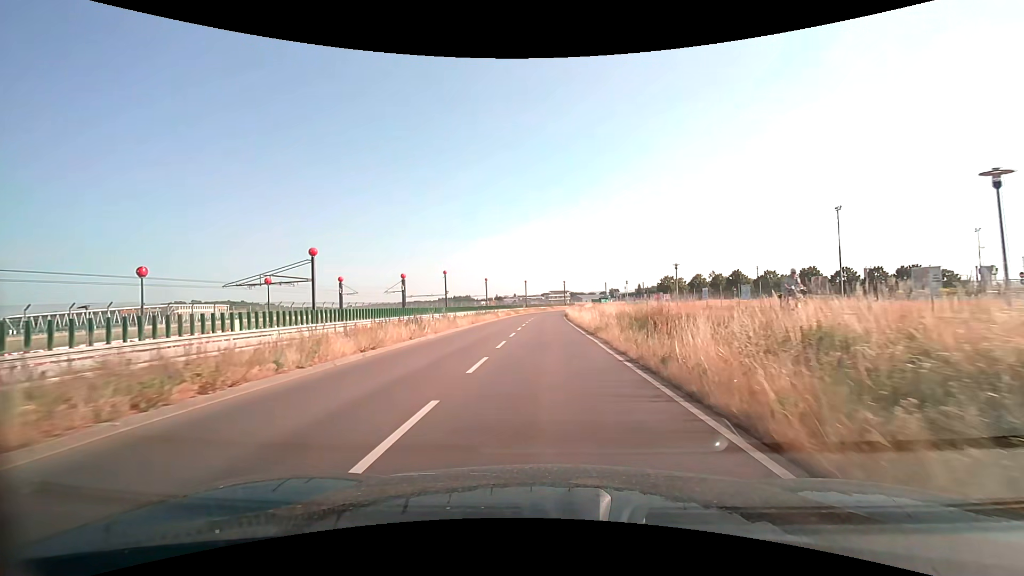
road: secondary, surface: asphalt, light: Day
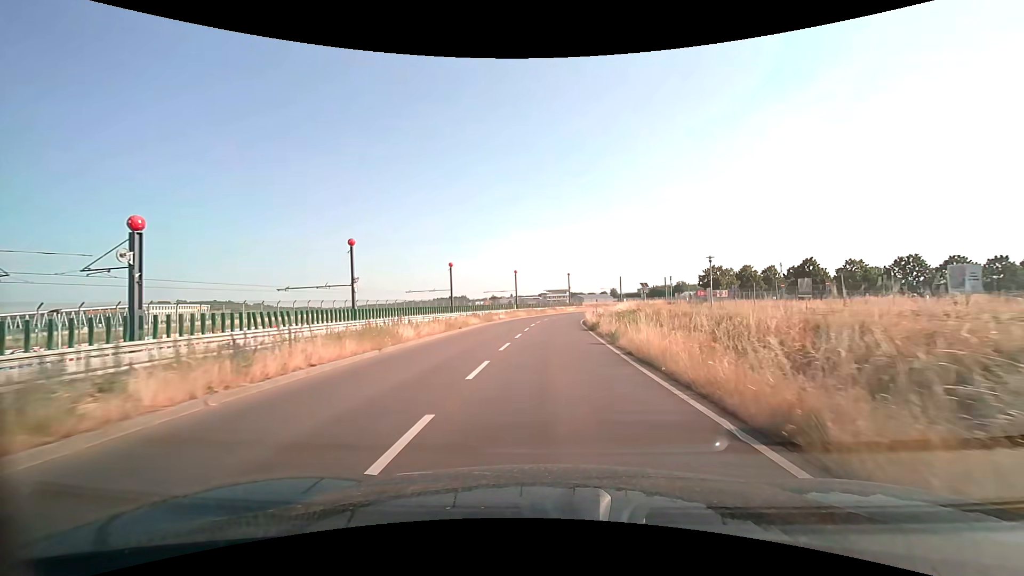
(-0.1, +36.9) m; 0°
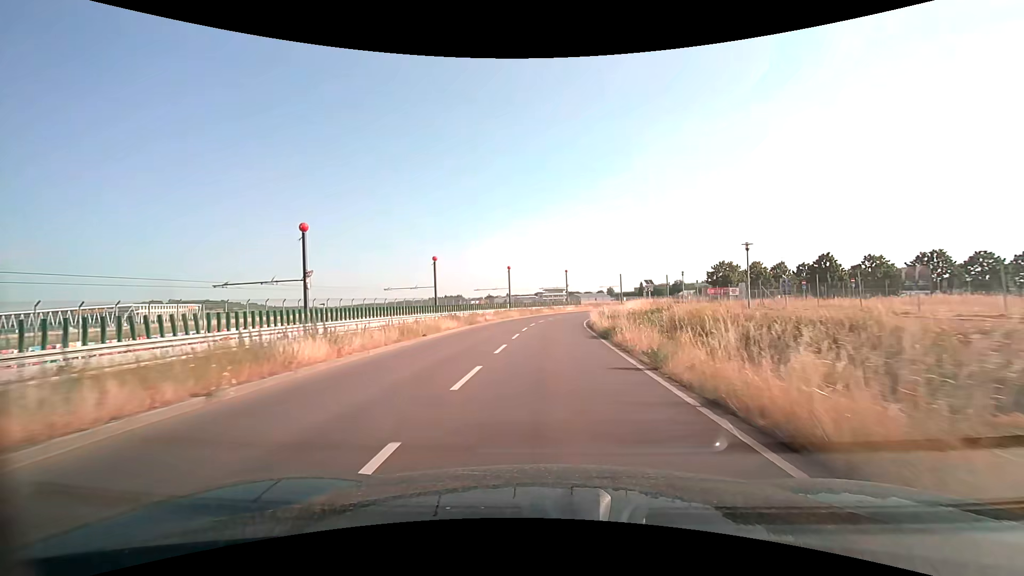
(0.0, +7.3) m; +1°
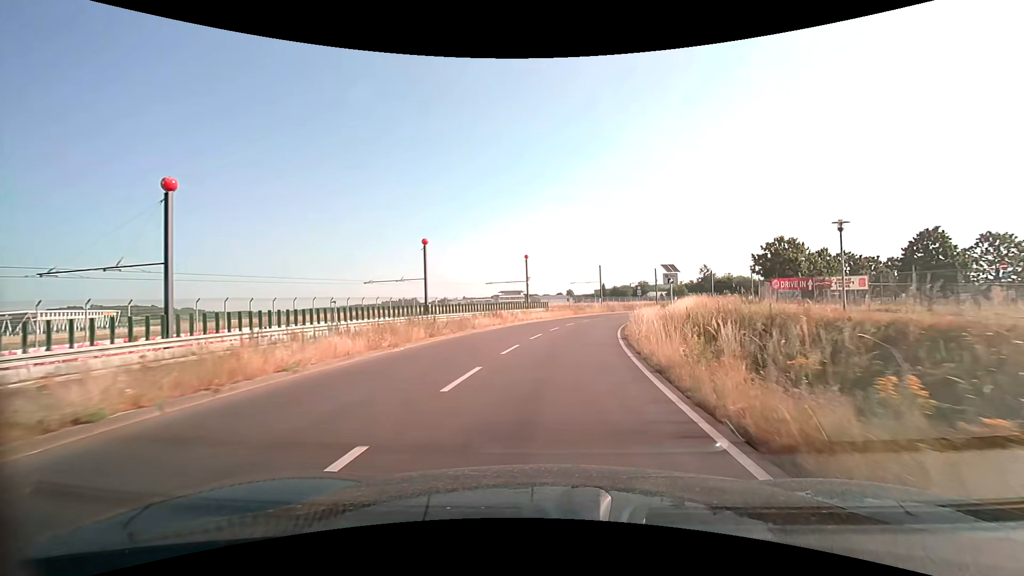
(+1.1, +35.9) m; +5°
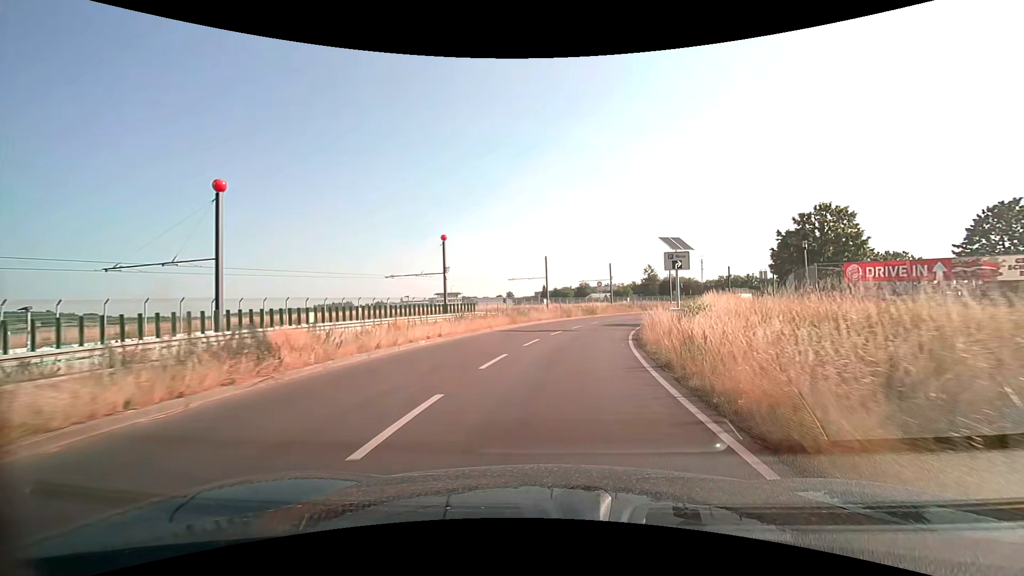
(+1.2, +21.1) m; +7°
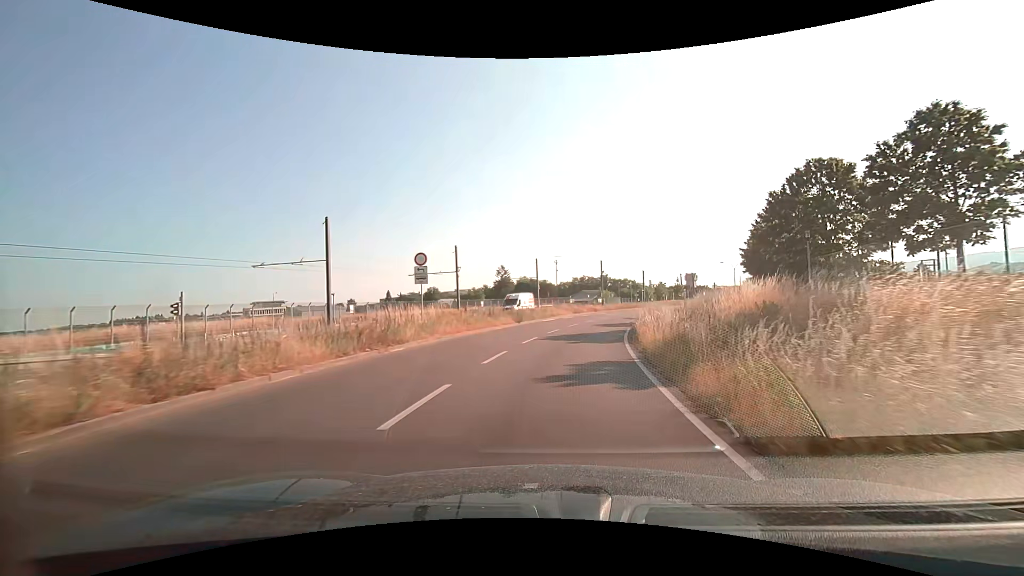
(+4.6, +33.9) m; +17°
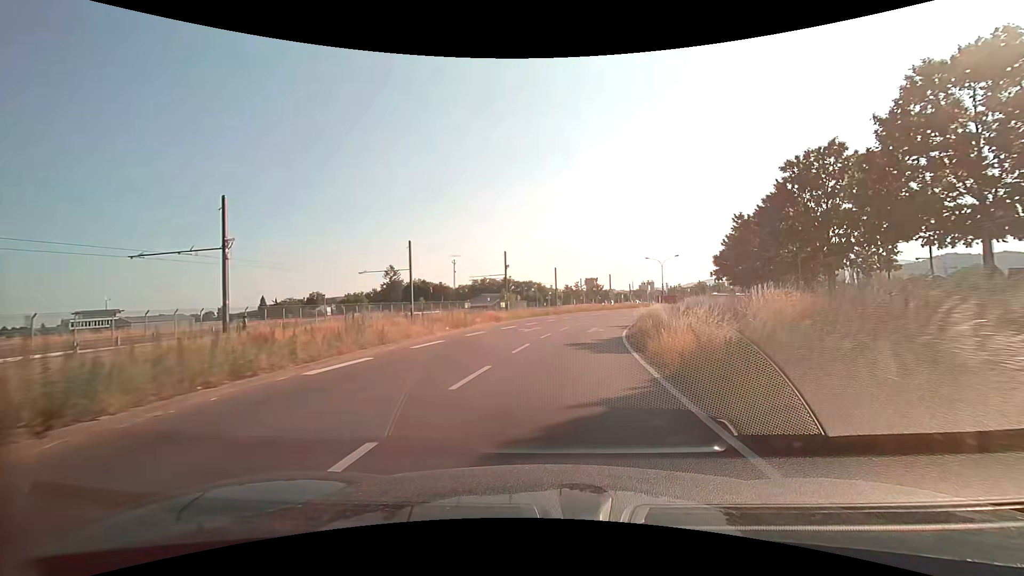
(+2.4, +27.0) m; +11°
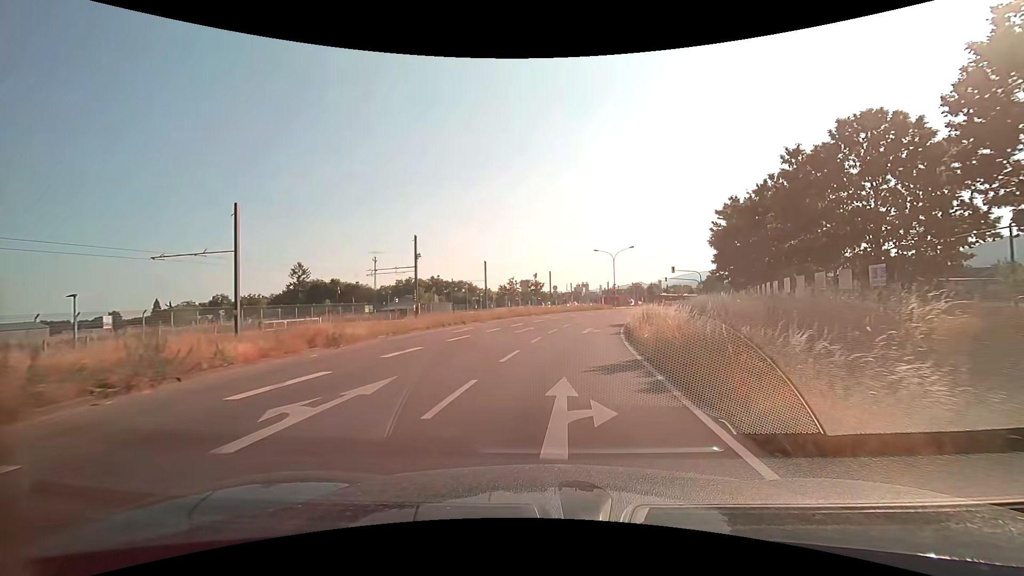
(+1.2, +19.6) m; +8°
(0, +10) (+1, +20) (+3, +30) (+5, +40) (+8, +49) (+11, +59) (+15, +68) (+19, +77) (+24, +86) (+29, +94) m
